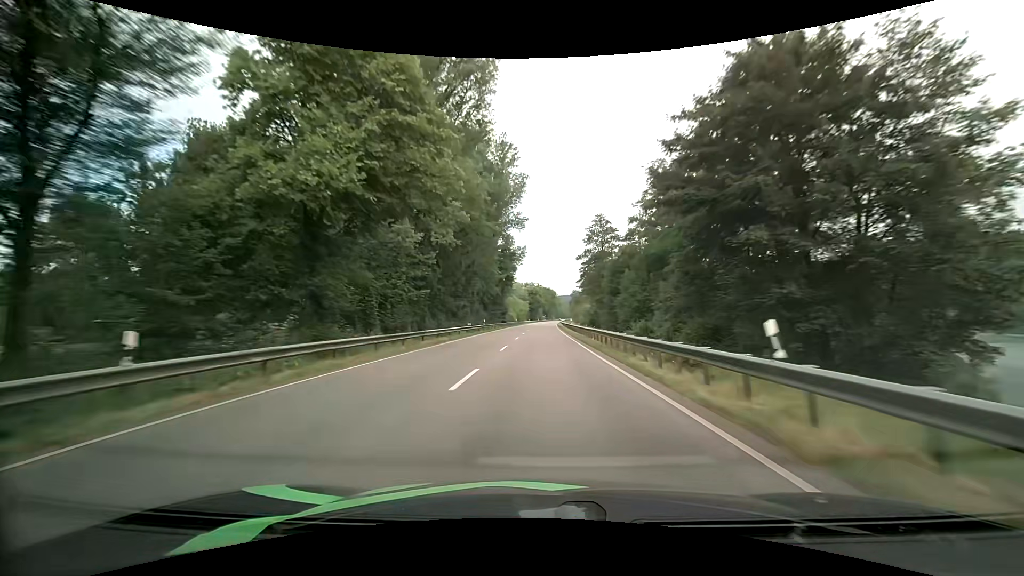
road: primary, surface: asphalt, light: Day
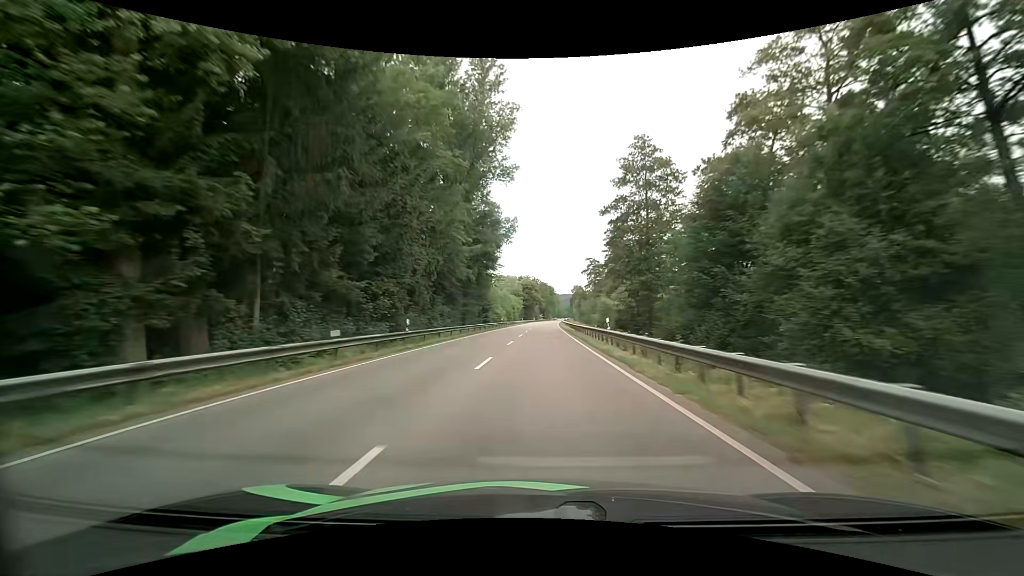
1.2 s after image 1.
(+0.2, +31.9) m; +1°
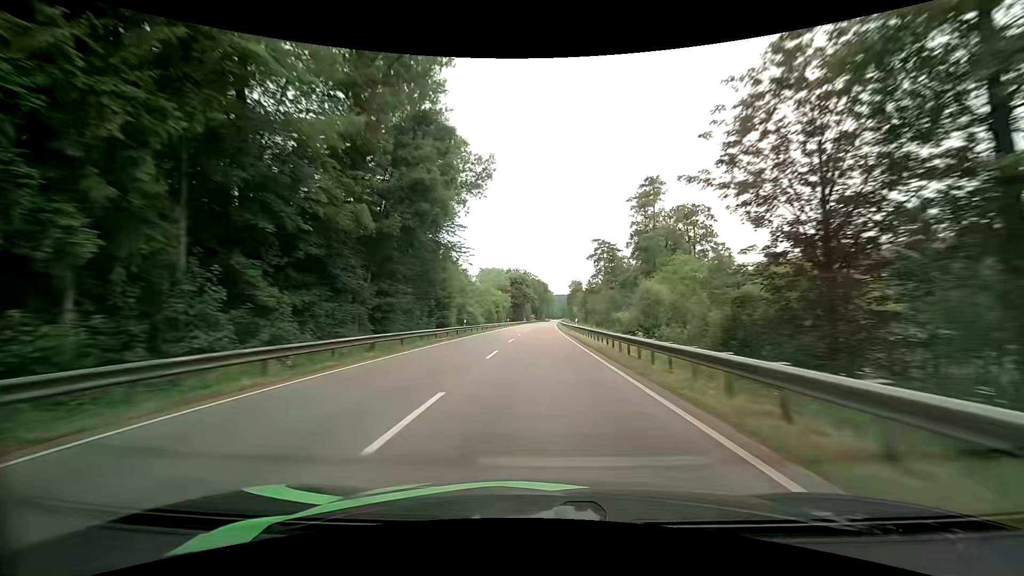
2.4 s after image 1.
(+0.3, +31.9) m; +1°
(0, +10) (0, +20) (0, +30) (0, +40) (0, +50) (0, +60) (+1, +70) (+1, +80) (+1, +90) (+1, +100) m
